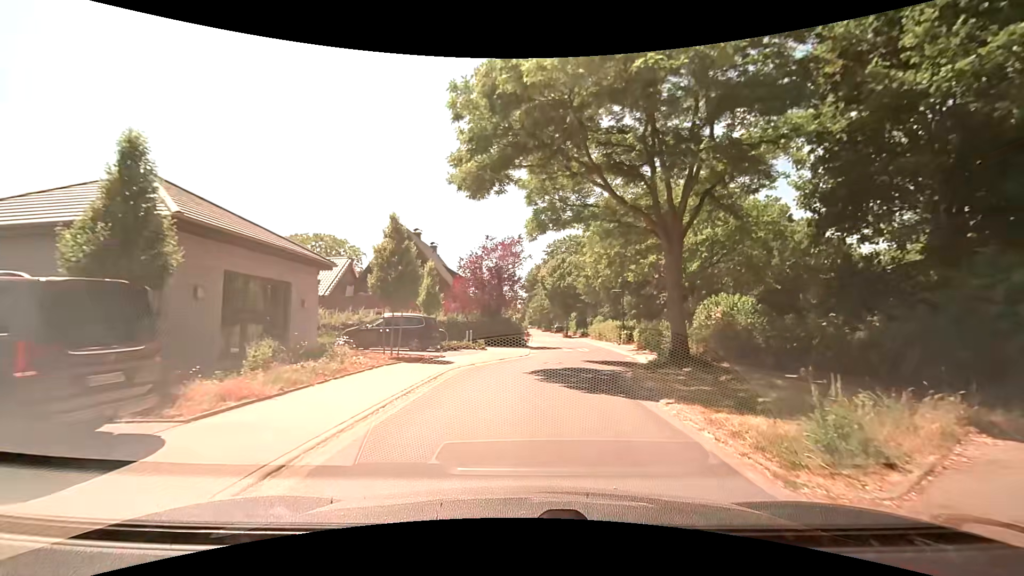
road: residential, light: Day
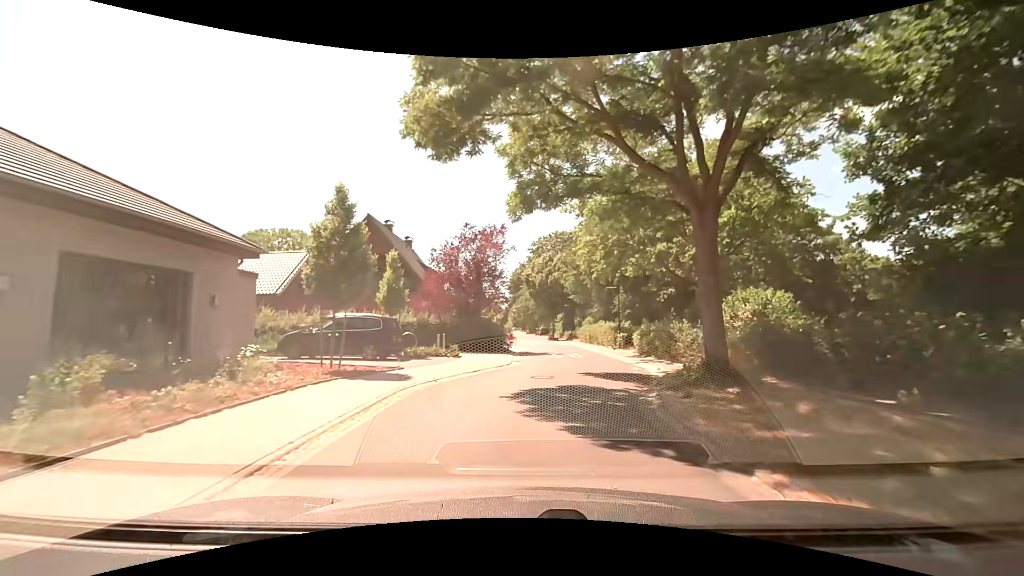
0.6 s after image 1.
(+0.1, +4.4) m; +2°
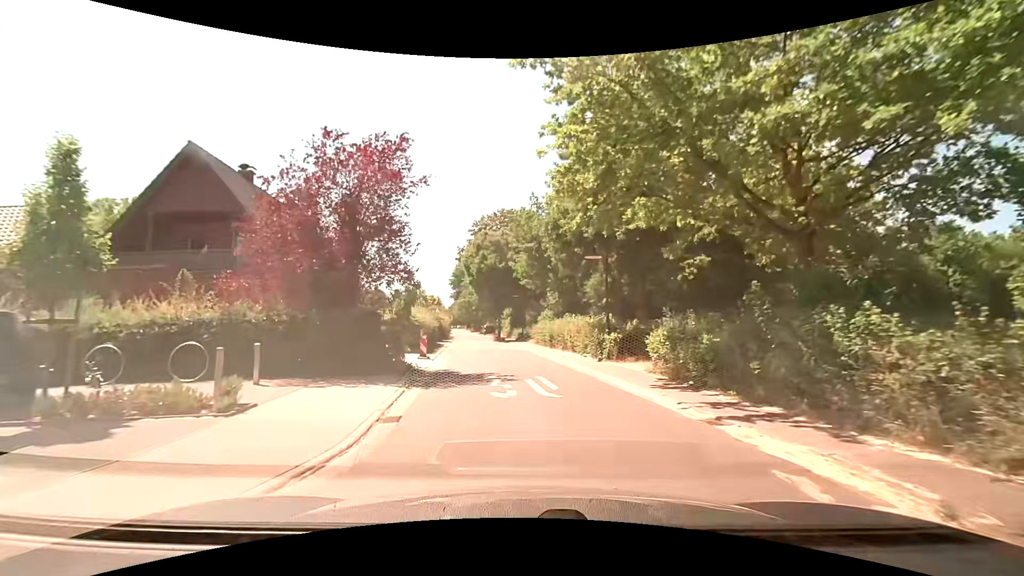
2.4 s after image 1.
(+0.8, +13.2) m; +7°
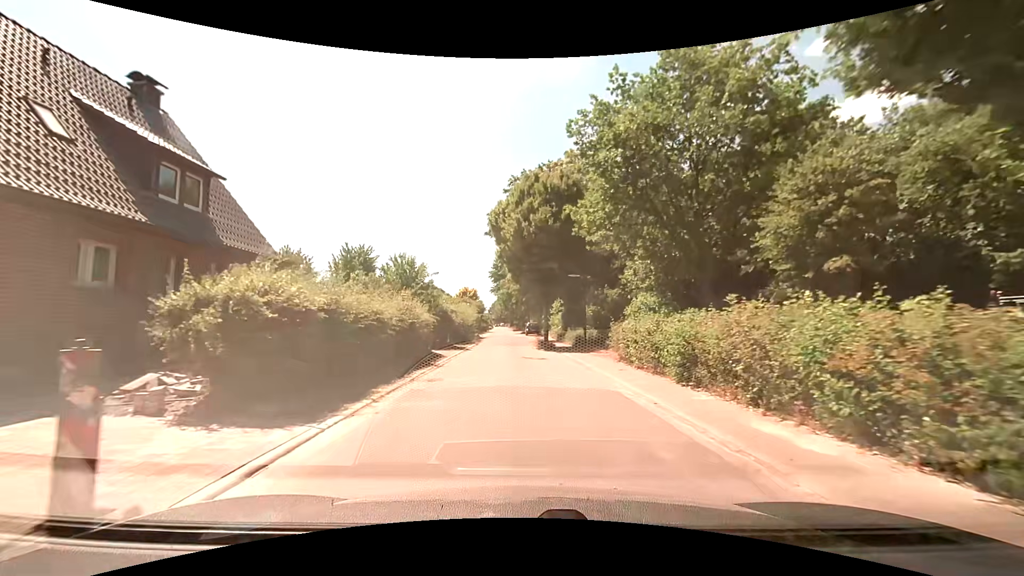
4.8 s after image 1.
(-0.7, +17.8) m; -6°
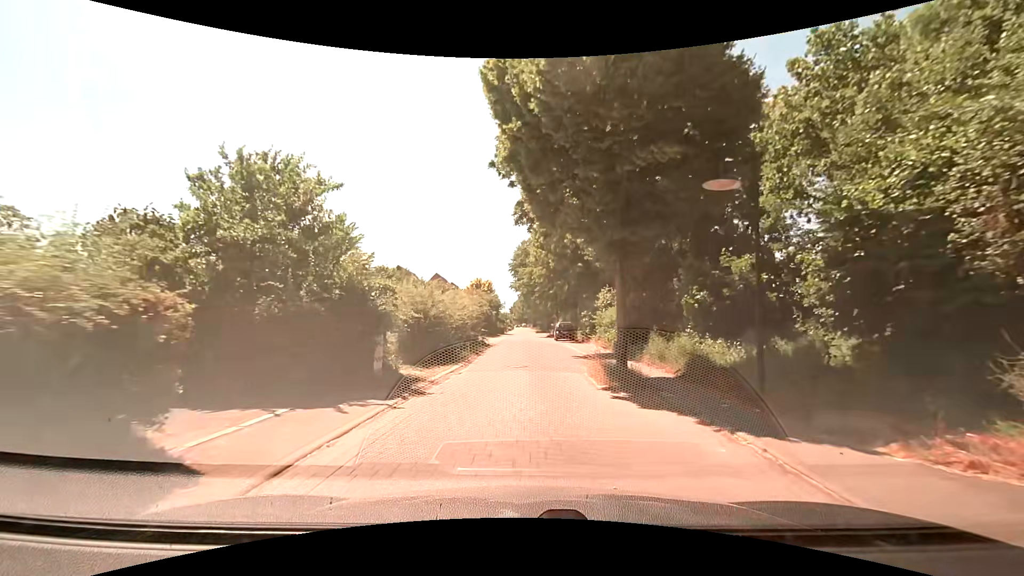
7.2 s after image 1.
(-0.3, +18.0) m; -1°
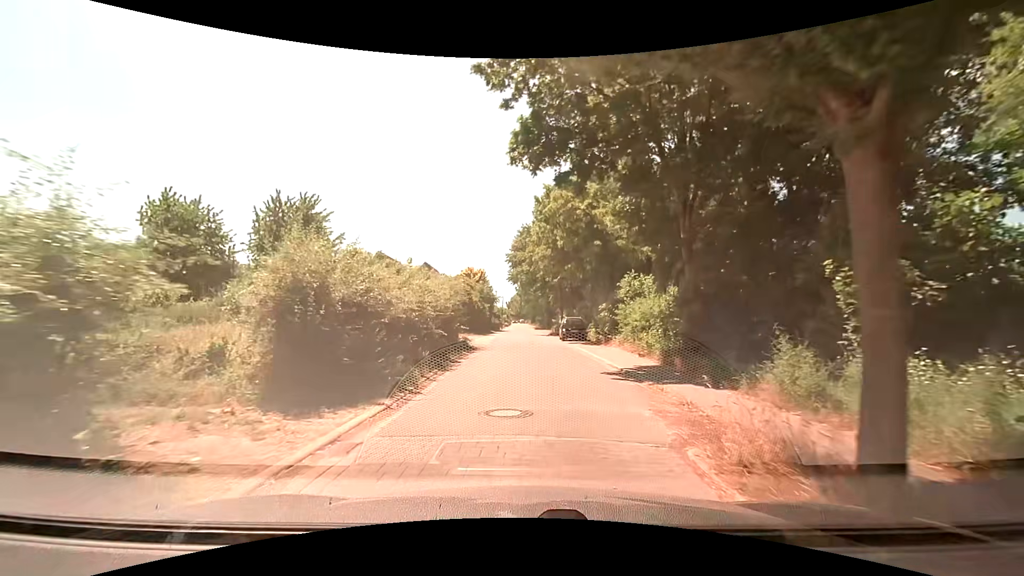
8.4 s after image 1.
(-0.2, +9.1) m; -2°
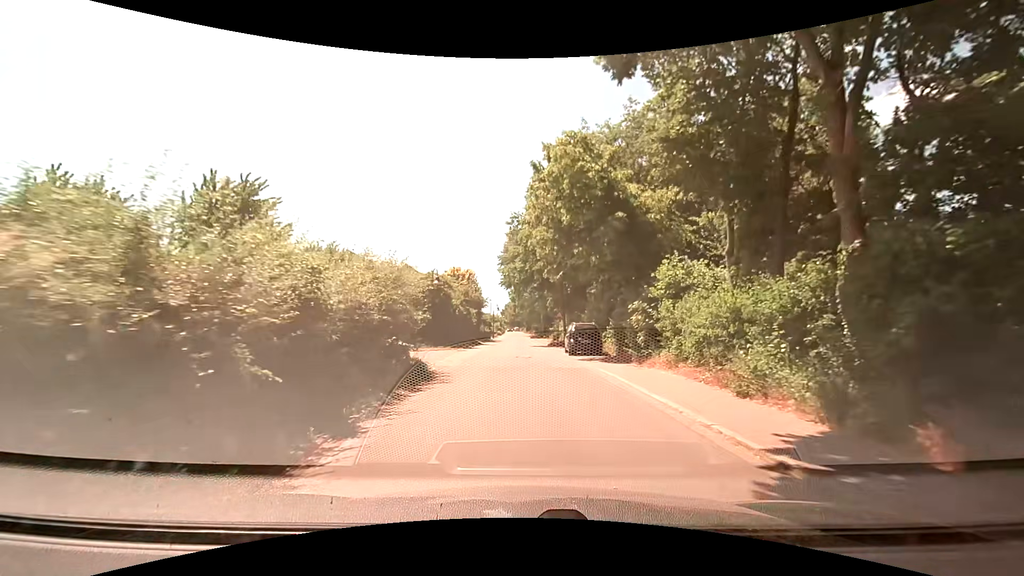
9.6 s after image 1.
(+0.2, +9.1) m; +2°
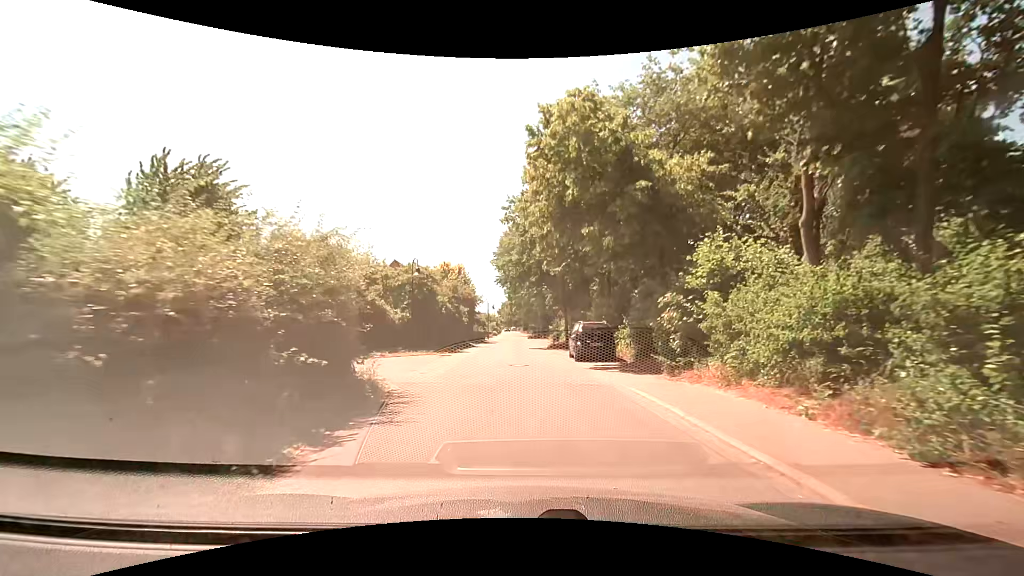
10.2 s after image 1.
(+0.1, +4.5) m; +1°
(0, +10) (0, +20) (-1, +30) (-1, +40) (-1, +50) (-1, +60) (-2, +70) (-2, +80) (-2, +90) (-2, +100) m
